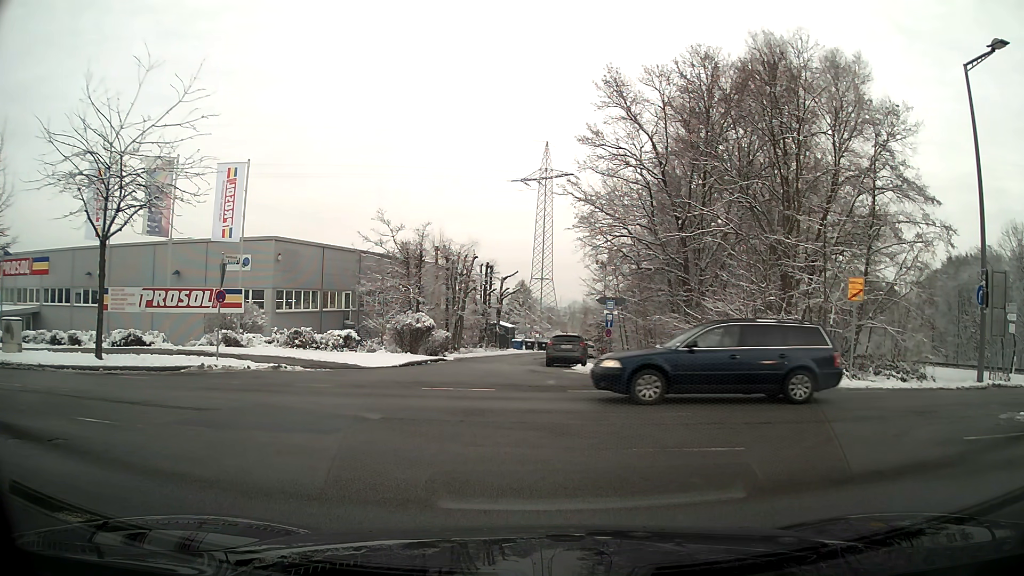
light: Day
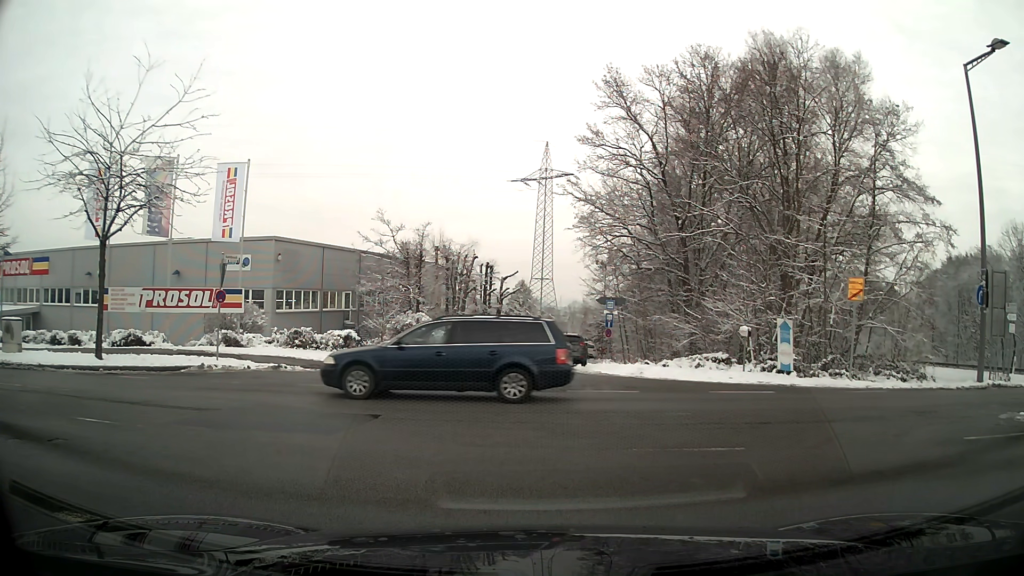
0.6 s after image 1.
(0.0, 0.0) m; 0°
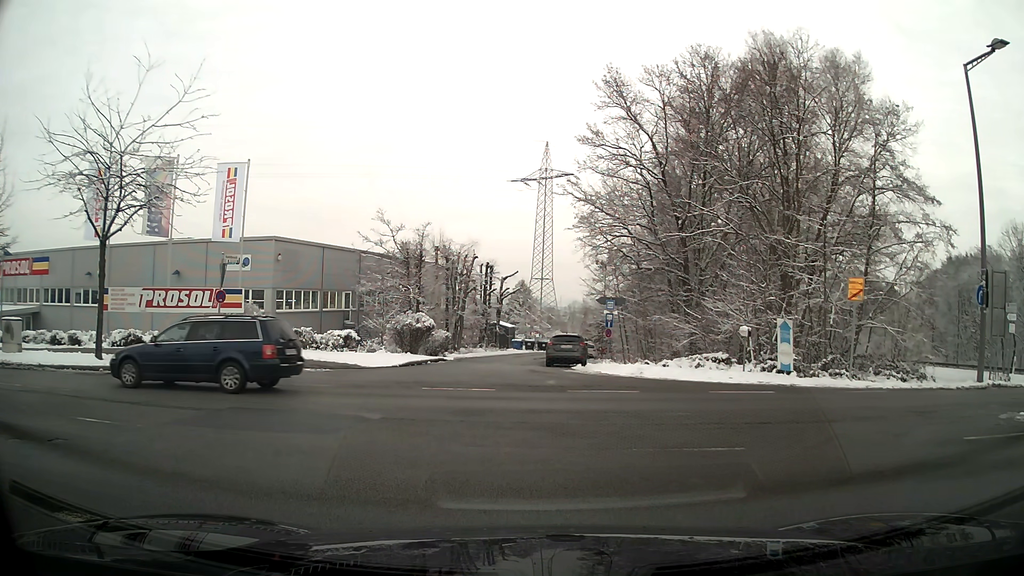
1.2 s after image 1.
(0.0, 0.0) m; 0°
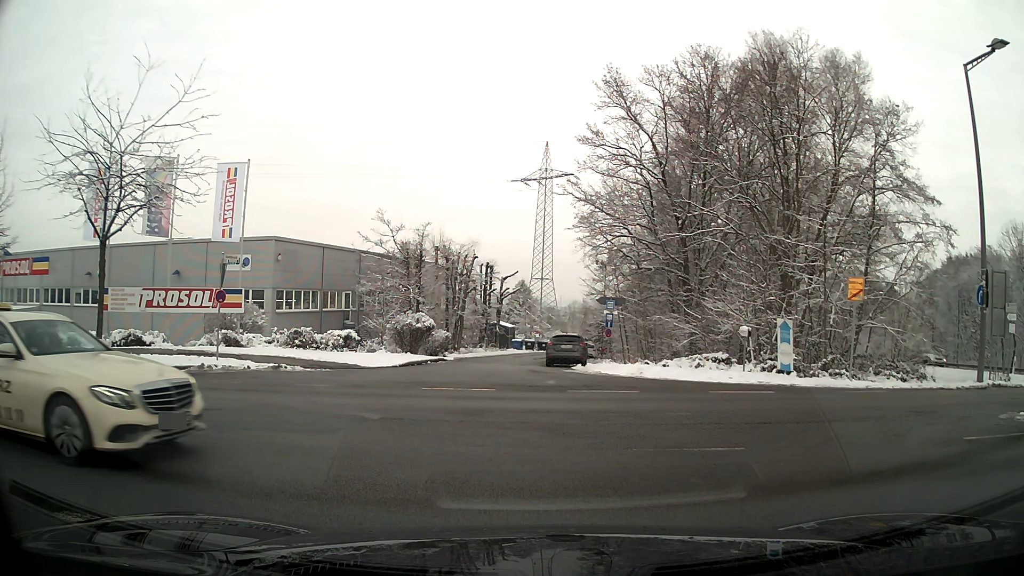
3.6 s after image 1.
(0.0, 0.0) m; 0°
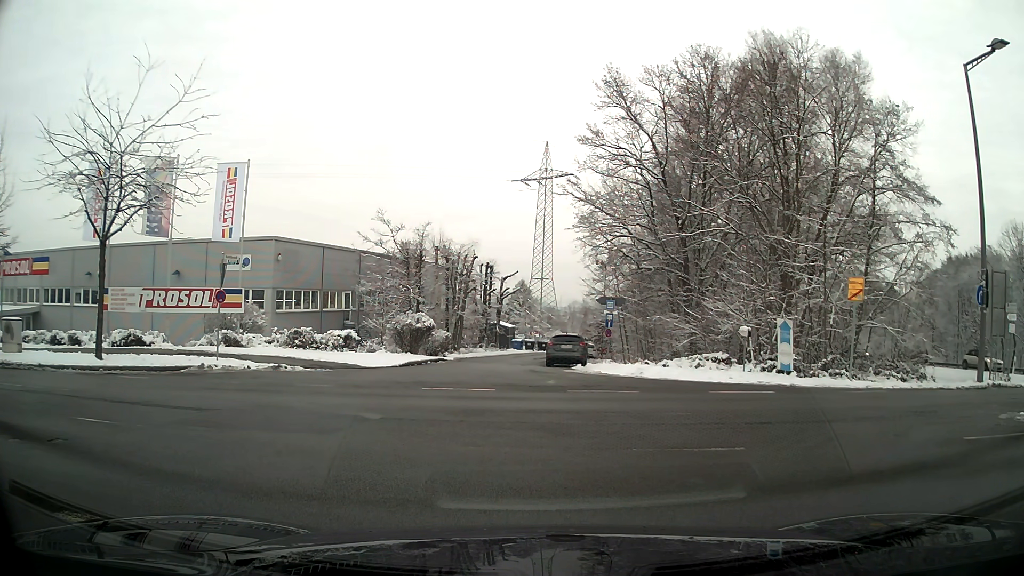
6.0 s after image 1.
(0.0, 0.0) m; 0°
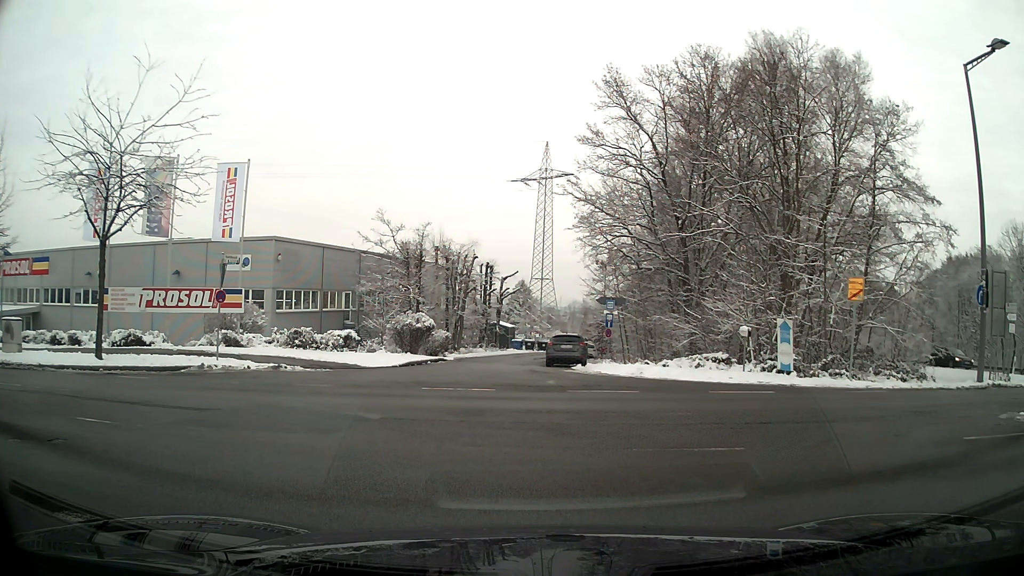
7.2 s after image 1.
(0.0, 0.0) m; 0°
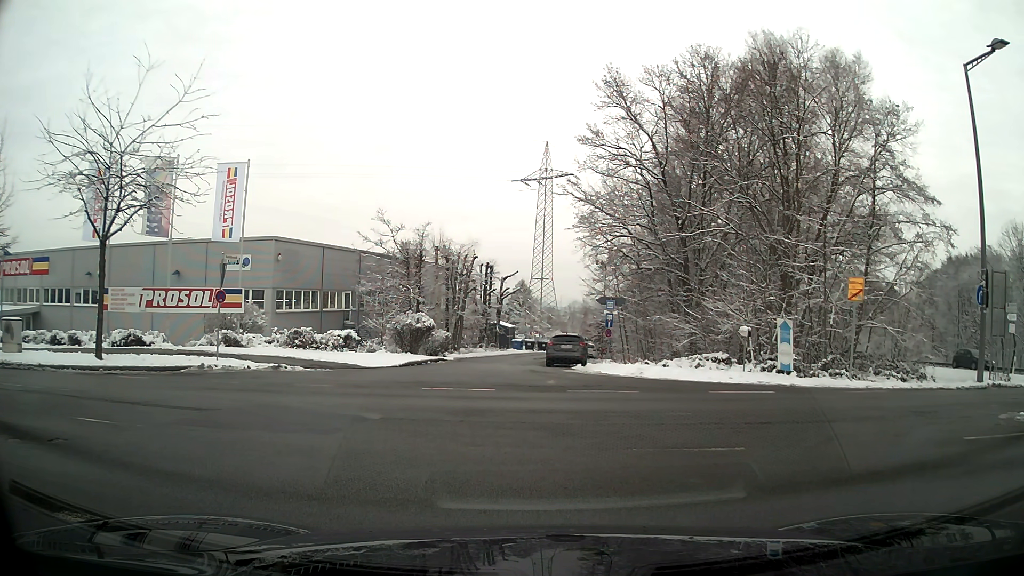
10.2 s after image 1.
(0.0, 0.0) m; 0°
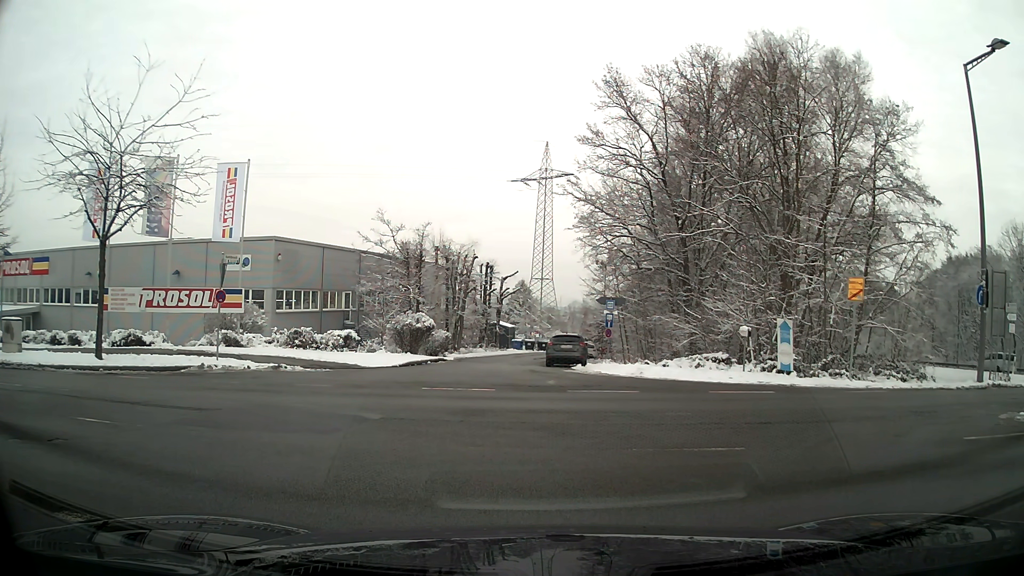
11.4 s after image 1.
(0.0, 0.0) m; 0°
